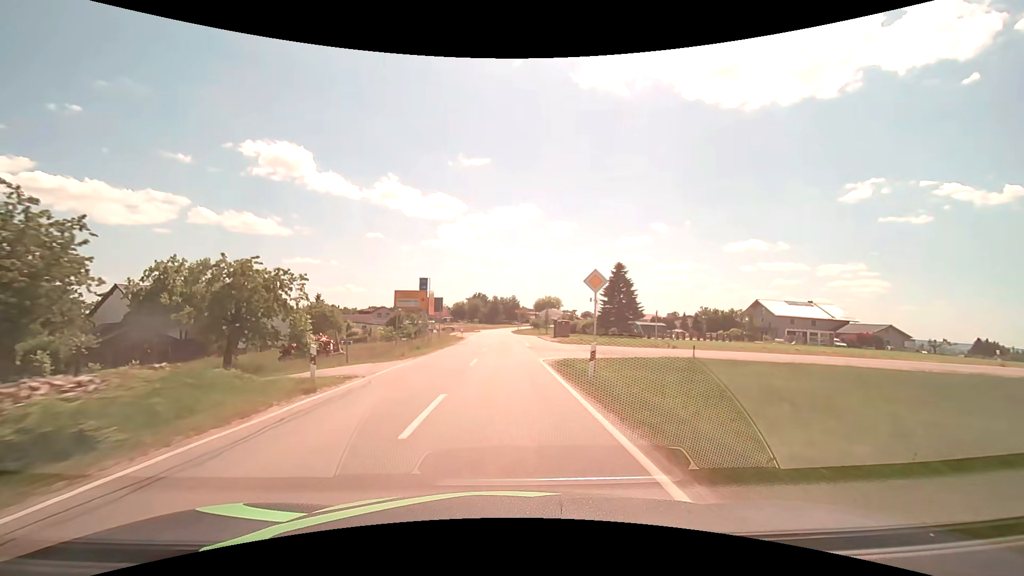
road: secondary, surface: asphalt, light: Day
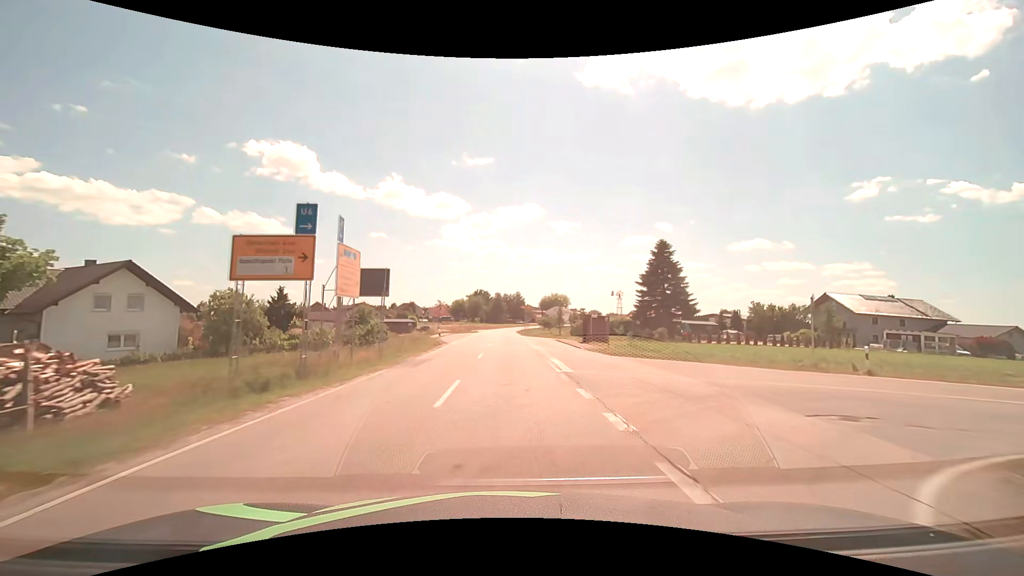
(-0.1, +21.3) m; 0°
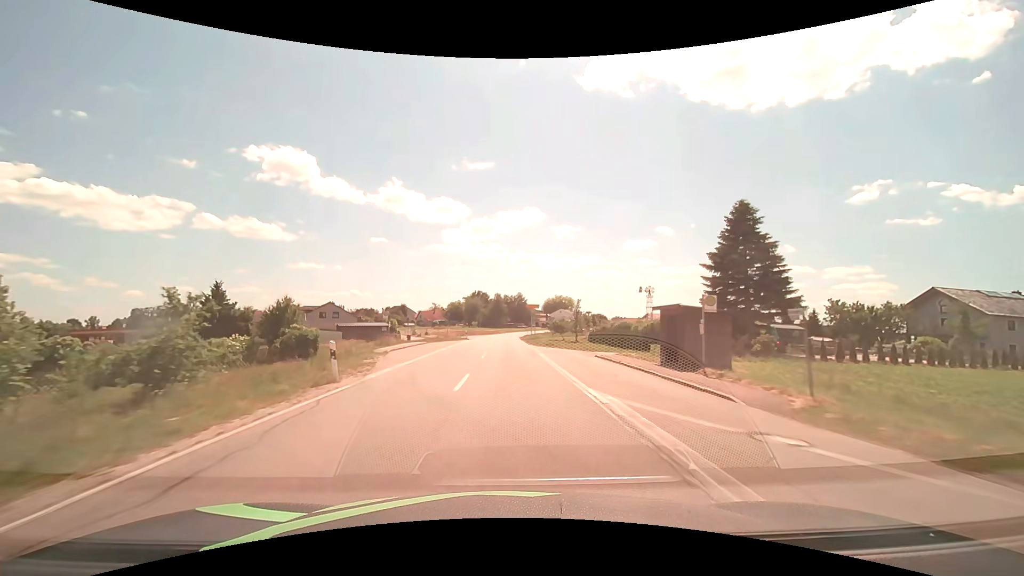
(0.0, +21.2) m; 0°
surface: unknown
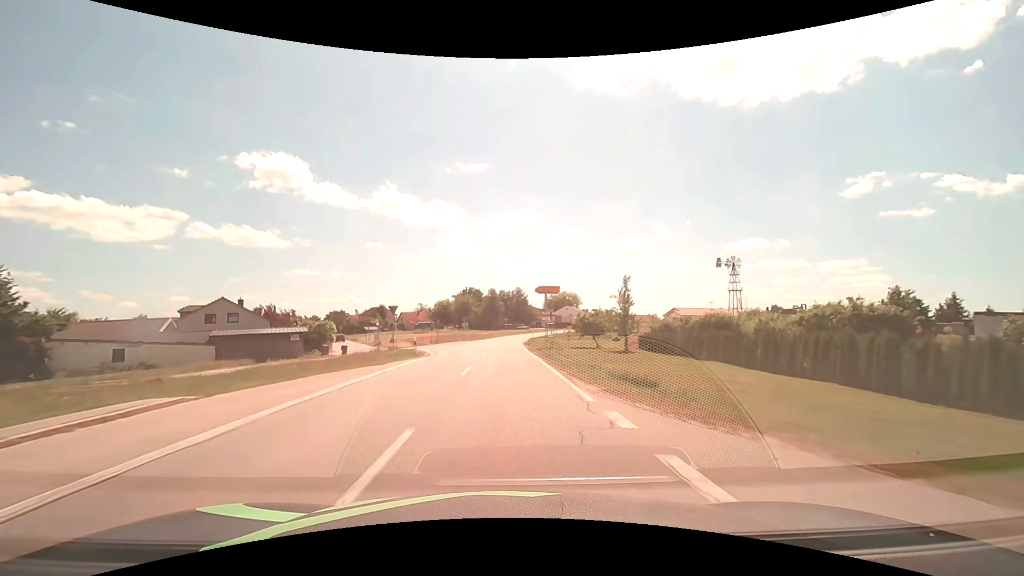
(+0.2, +31.7) m; +1°
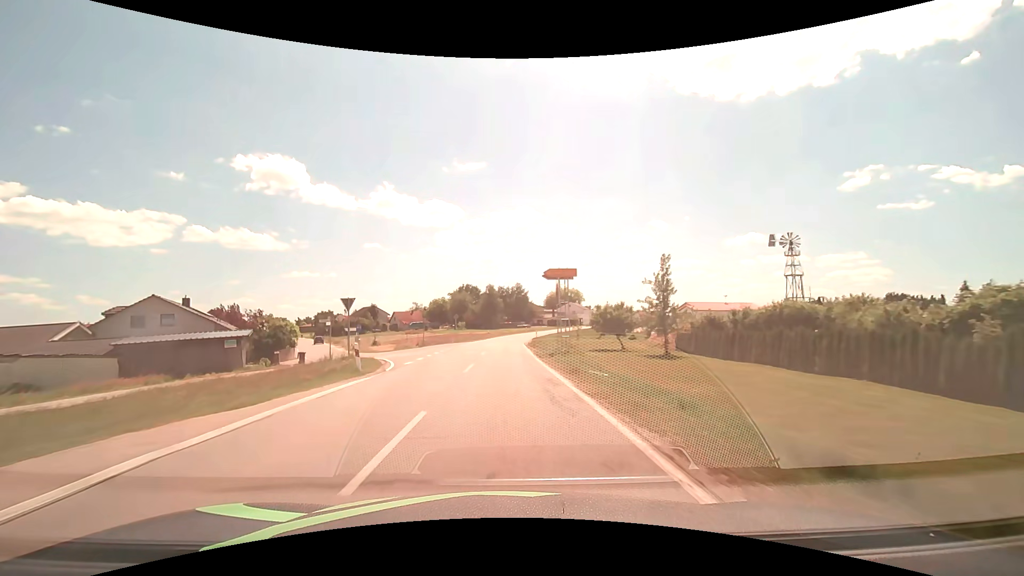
(0.0, +10.5) m; 0°
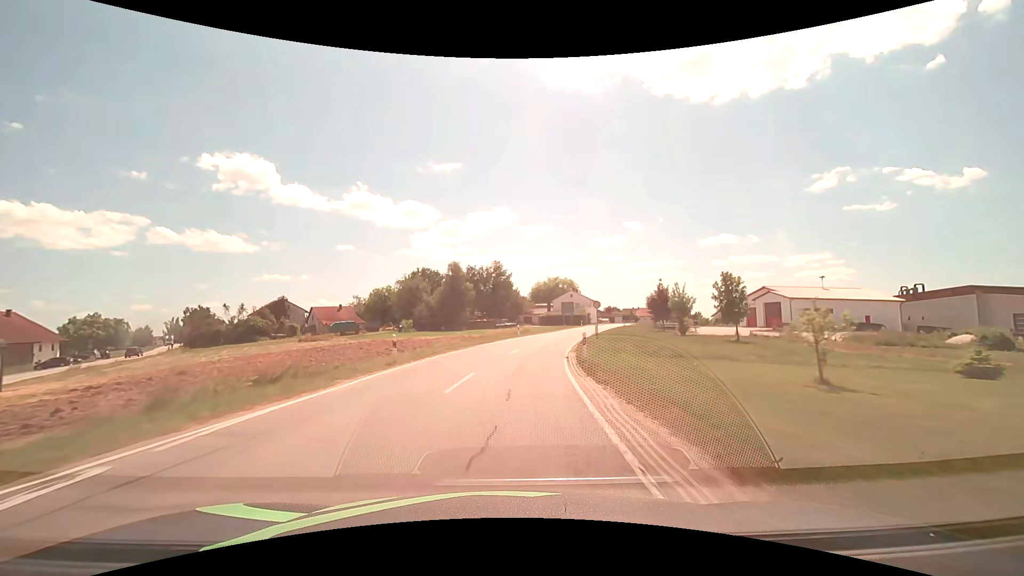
(+0.4, +52.8) m; +3°
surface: asphalt
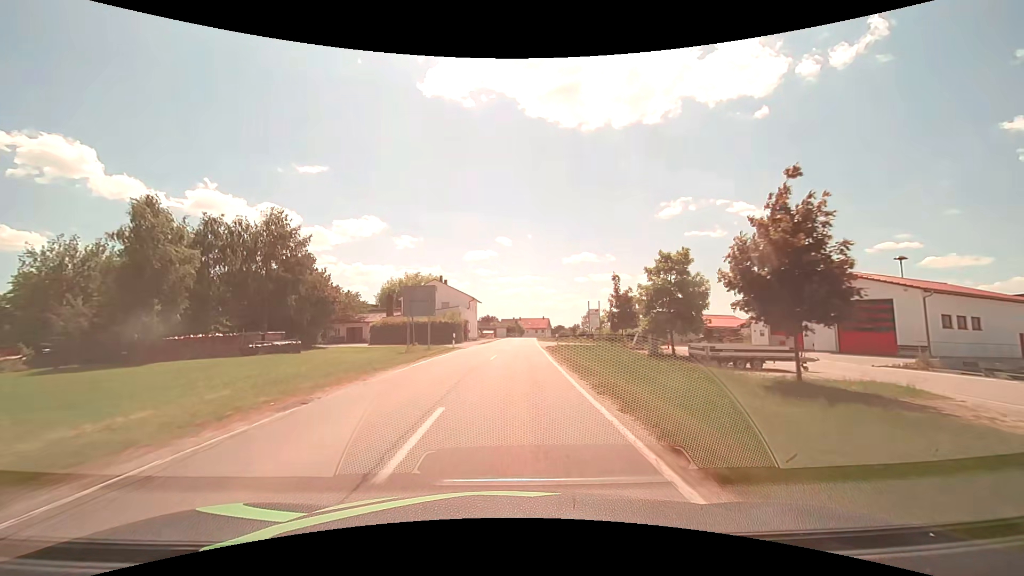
(+7.2, +51.7) m; +15°
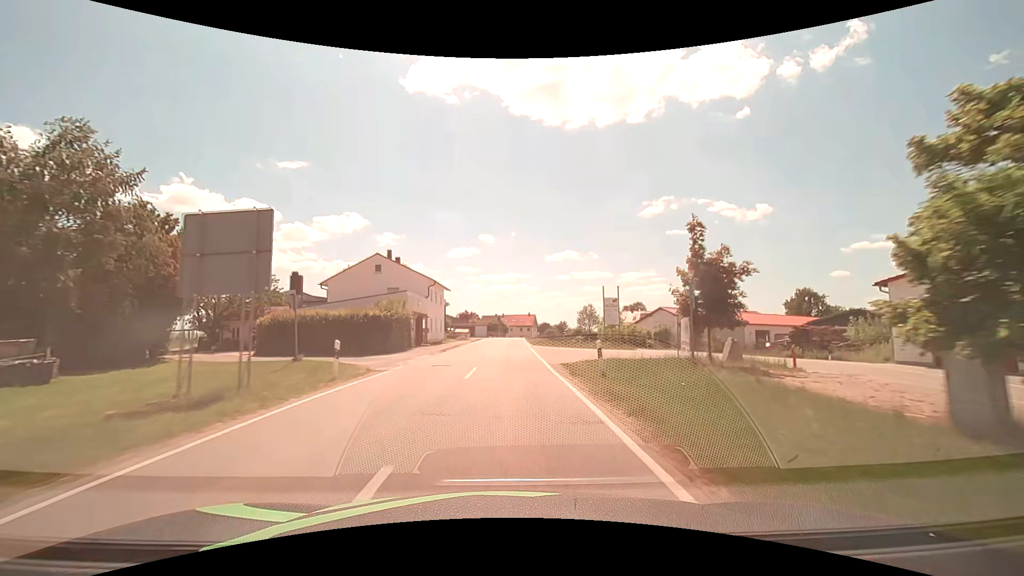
(+0.4, +20.9) m; +2°
(0, +10) (0, +20) (0, +30) (0, +40) (+1, +50) (+1, +60) (+1, +70) (+1, +80) (+1, +90) (+2, +100) m
